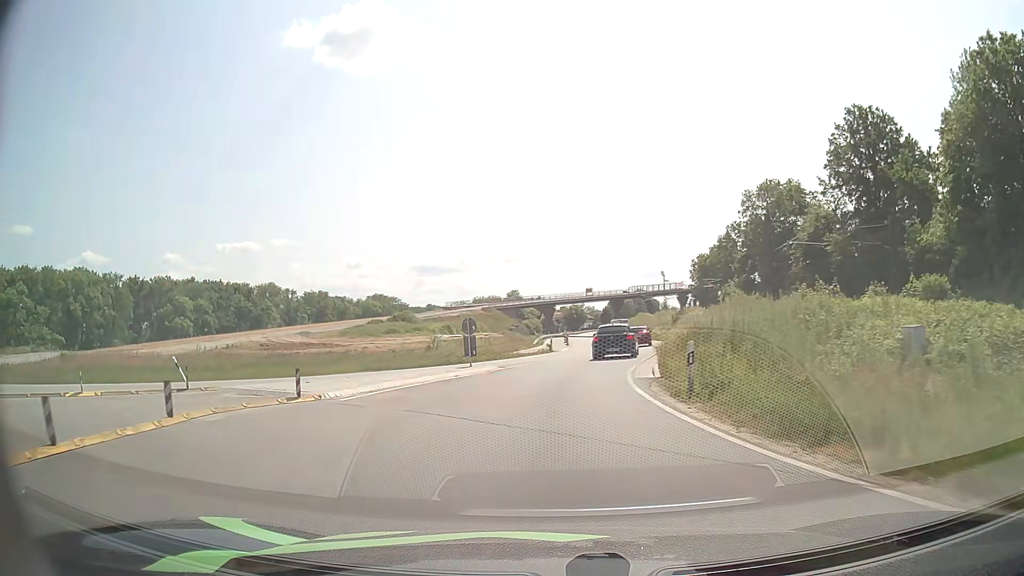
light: Day
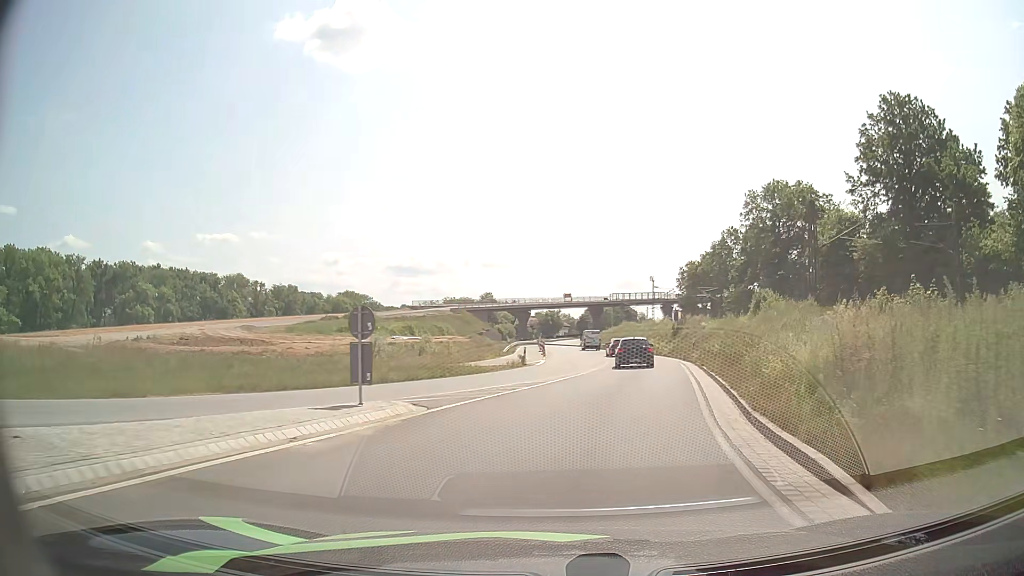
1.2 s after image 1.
(-0.1, +12.3) m; +1°
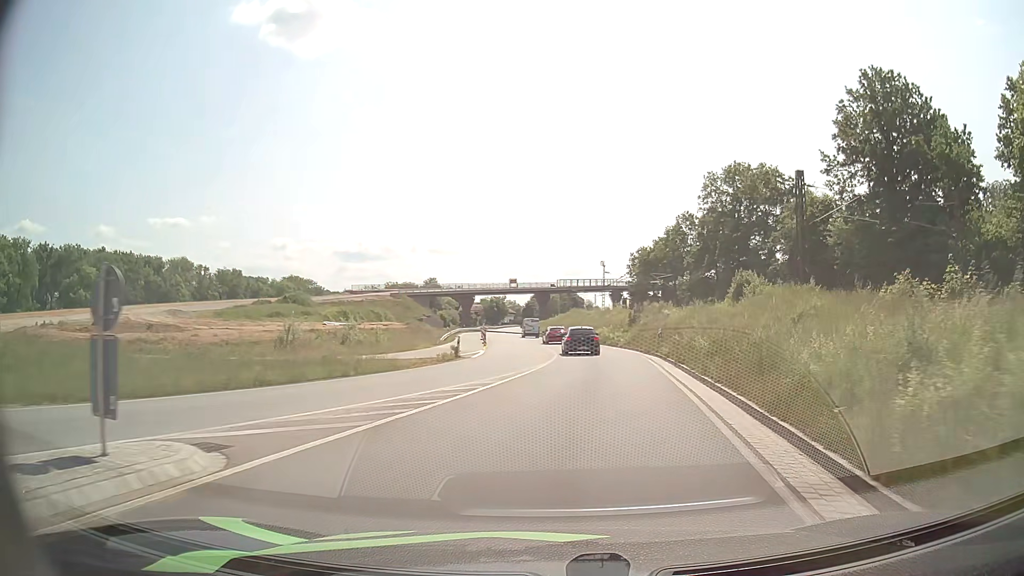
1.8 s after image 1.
(+0.3, +6.2) m; +5°
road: primary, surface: asphalt
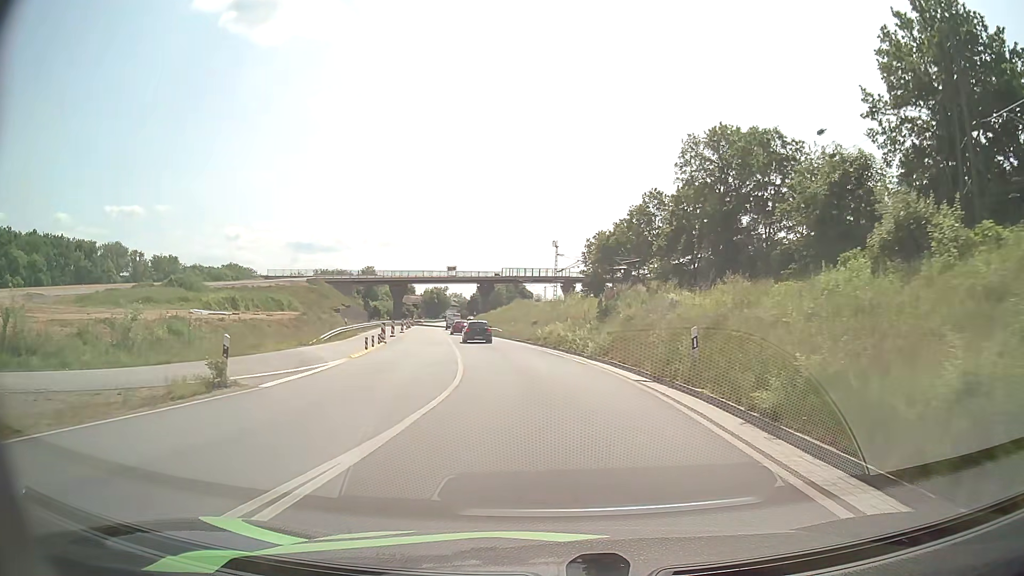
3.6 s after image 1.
(+1.4, +19.3) m; +5°
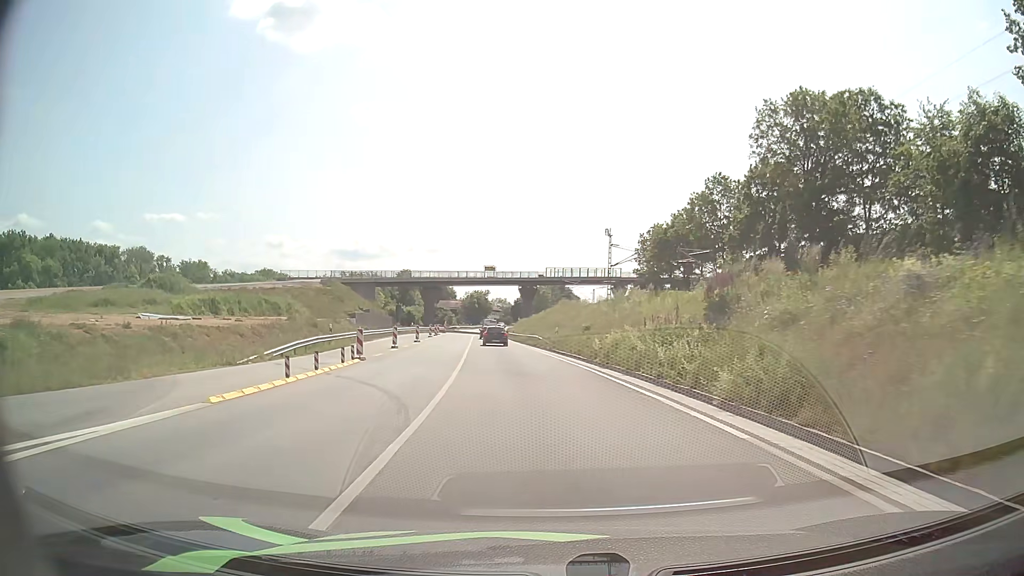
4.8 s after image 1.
(-0.4, +14.5) m; -3°
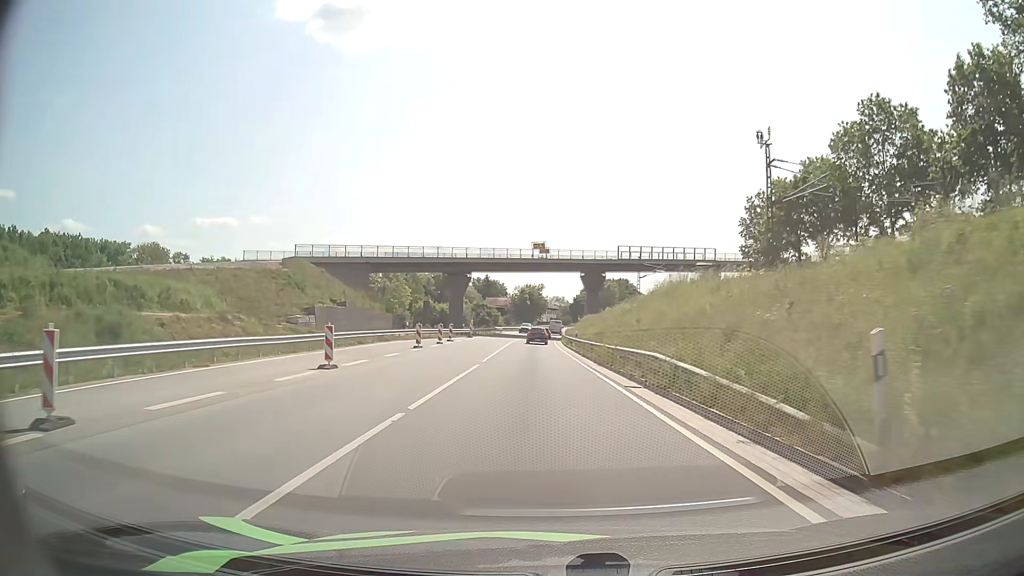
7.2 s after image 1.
(-2.1, +34.2) m; -5°
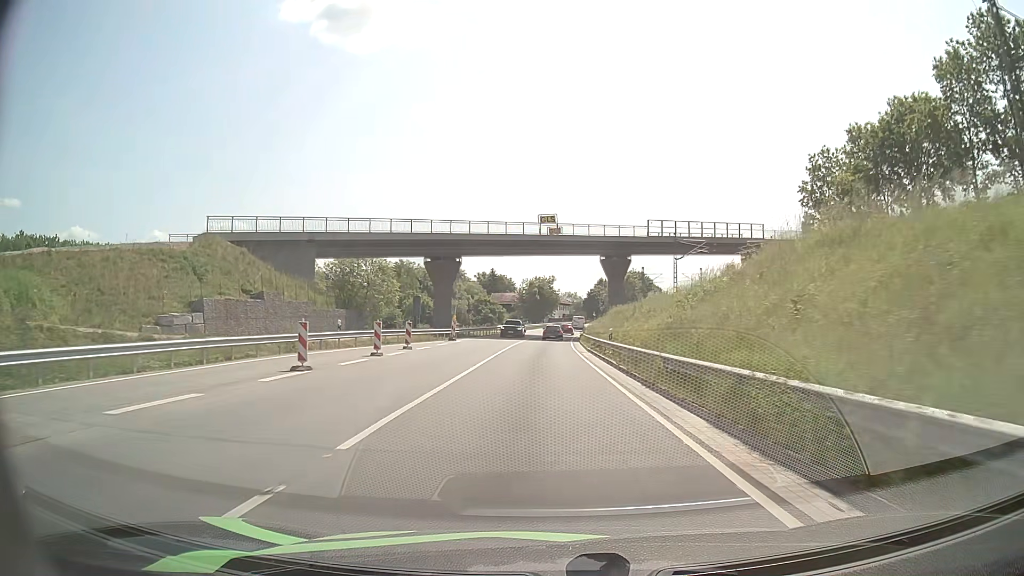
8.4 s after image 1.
(-0.2, +19.4) m; -1°
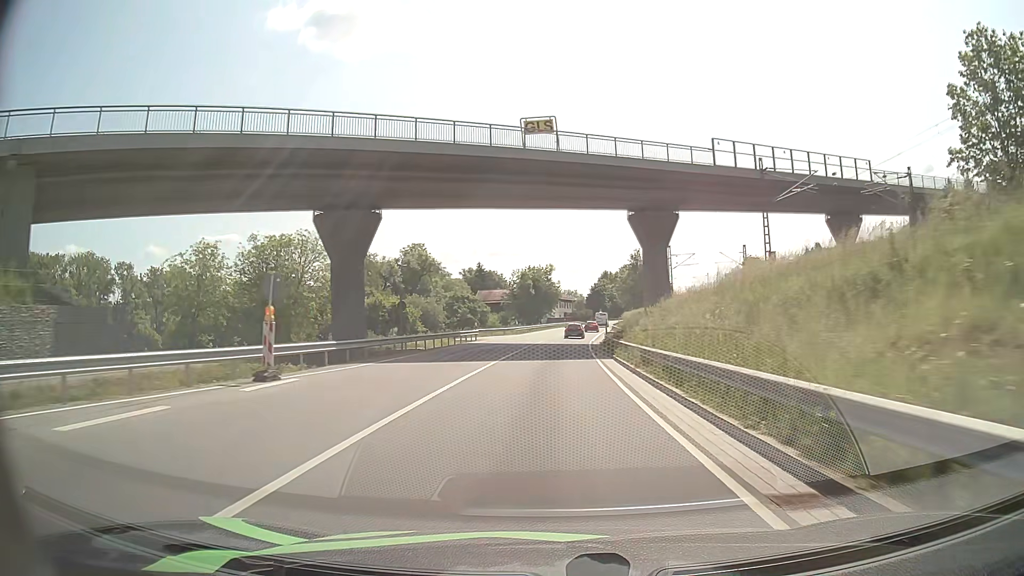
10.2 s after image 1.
(0.0, +31.6) m; 0°
(0, +10) (0, +20) (0, +30) (+1, +40) (+1, +50) (+2, +60) (+2, +70) (+3, +80) (+5, +90) (+6, +100) m
